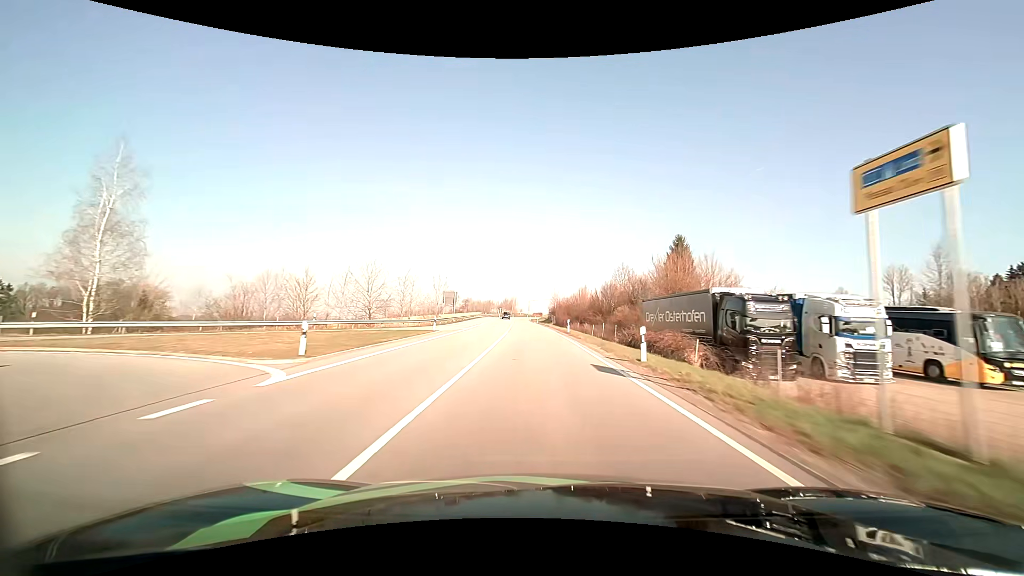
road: primary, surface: asphalt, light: Day
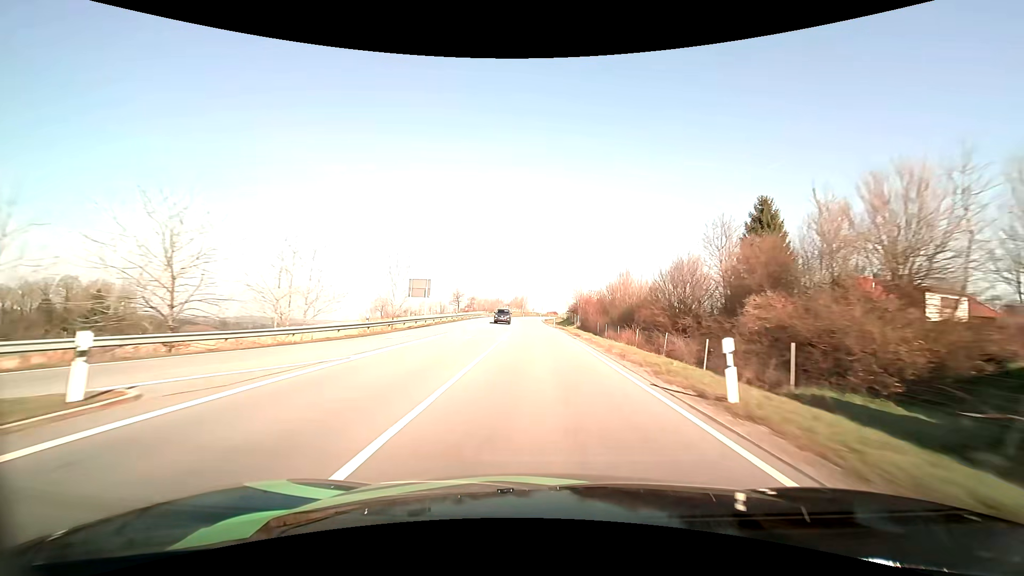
(-0.4, +29.9) m; -1°
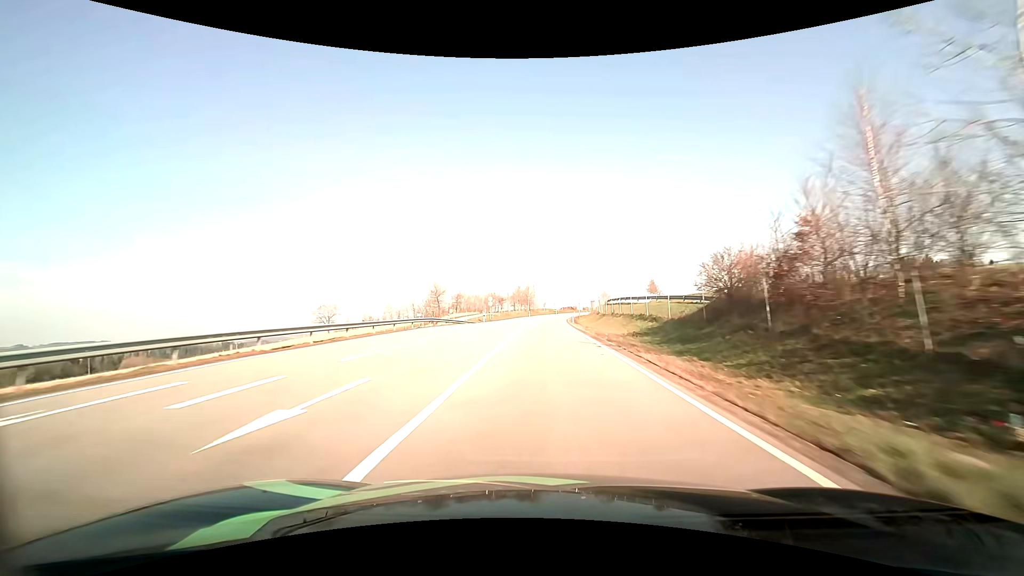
(-1.1, +74.5) m; -1°
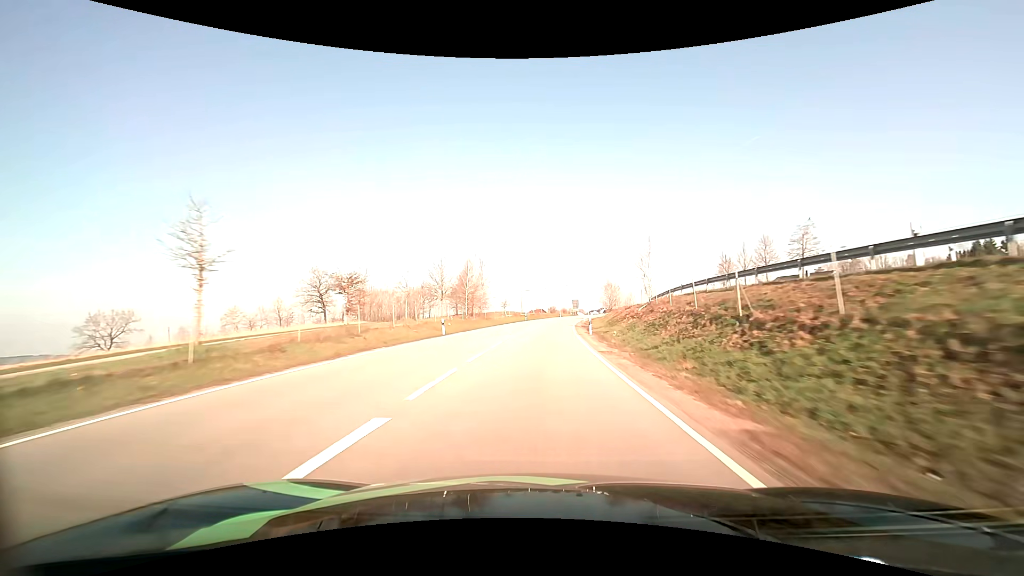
(+2.0, +73.7) m; +4°
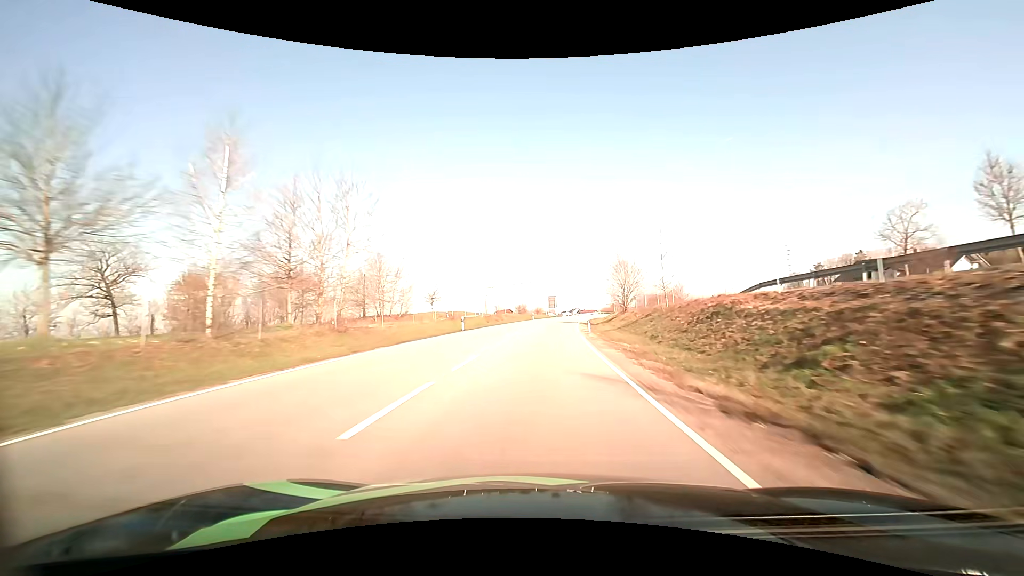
(+1.2, +44.5) m; +3°
